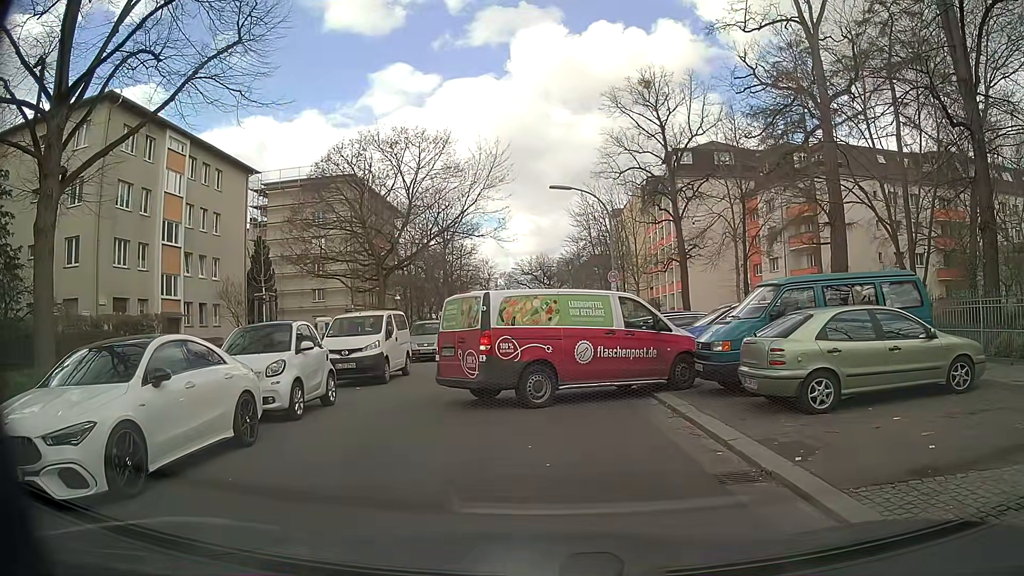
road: residential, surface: asphalt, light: Day
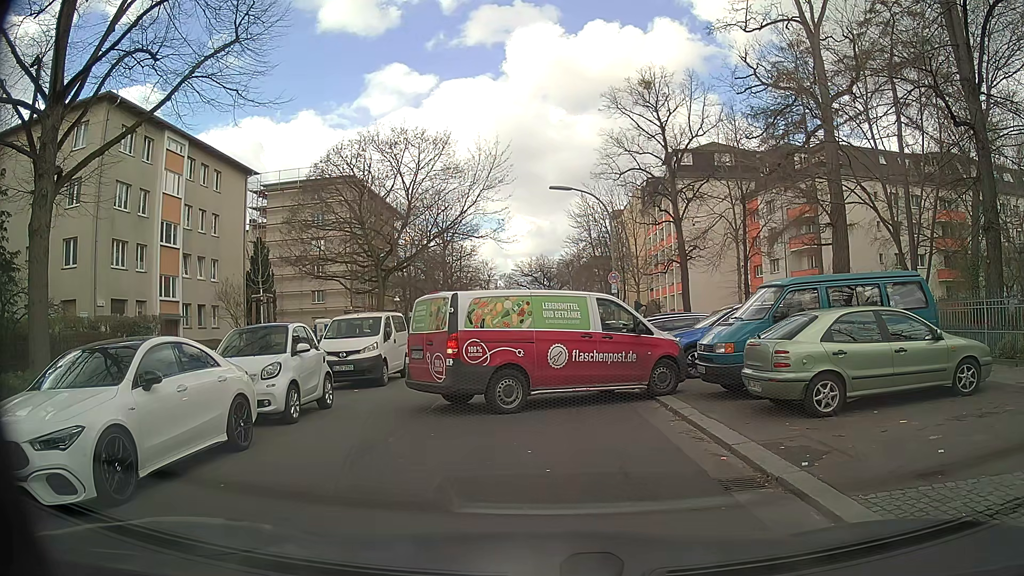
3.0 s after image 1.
(0.0, +0.3) m; 0°
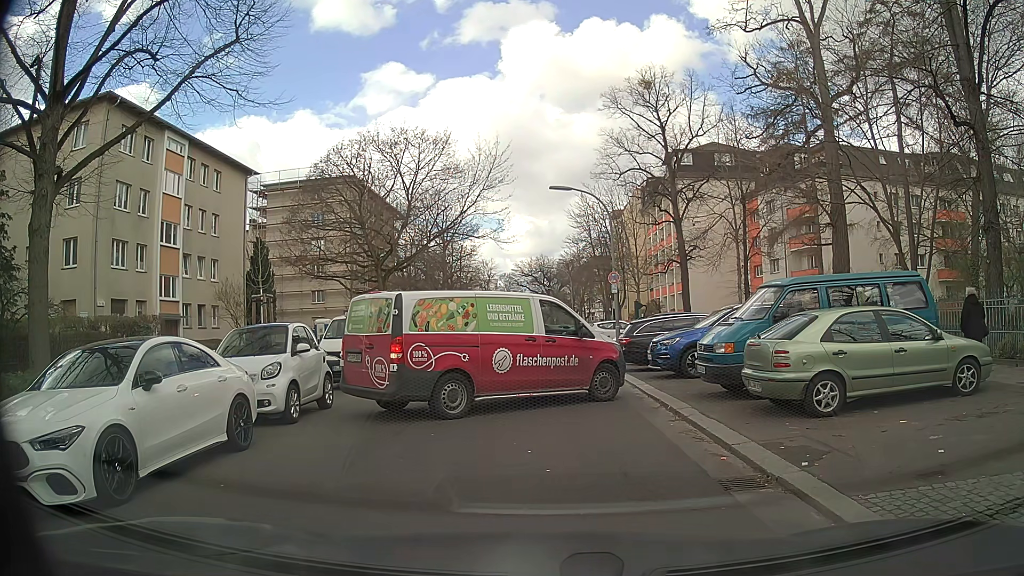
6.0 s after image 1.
(0.0, 0.0) m; 0°
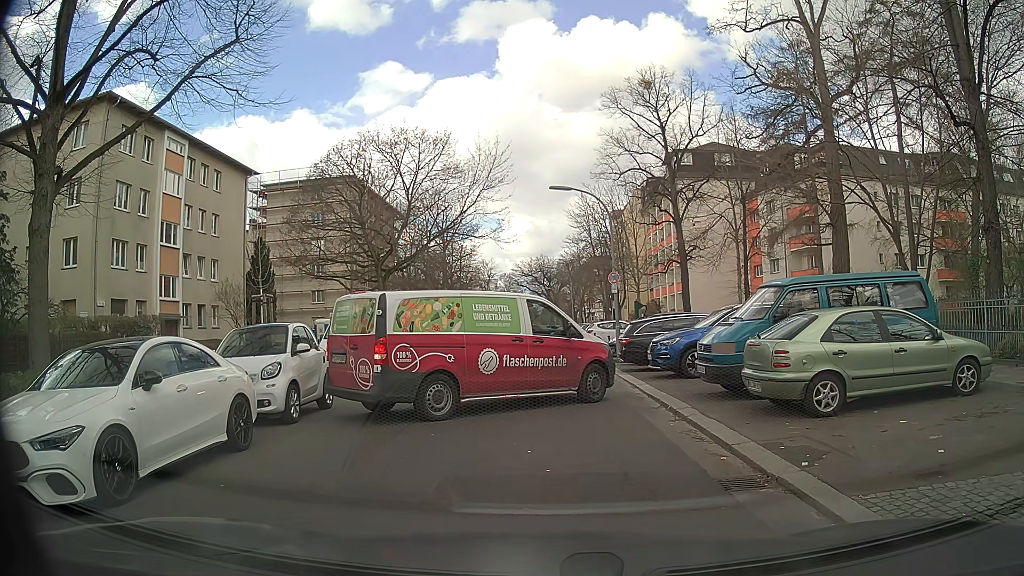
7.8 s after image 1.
(0.0, 0.0) m; 0°
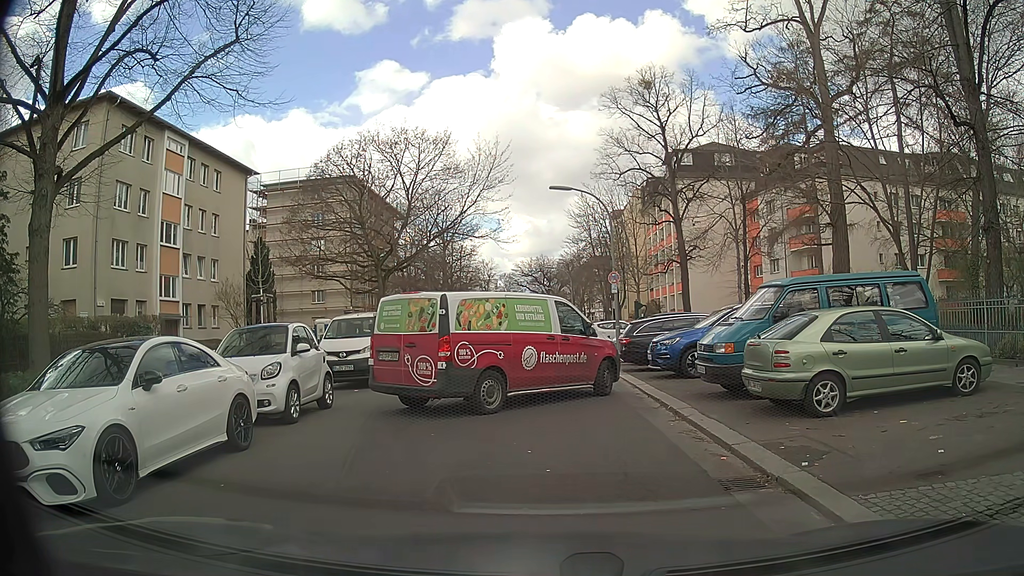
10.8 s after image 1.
(0.0, 0.0) m; 0°
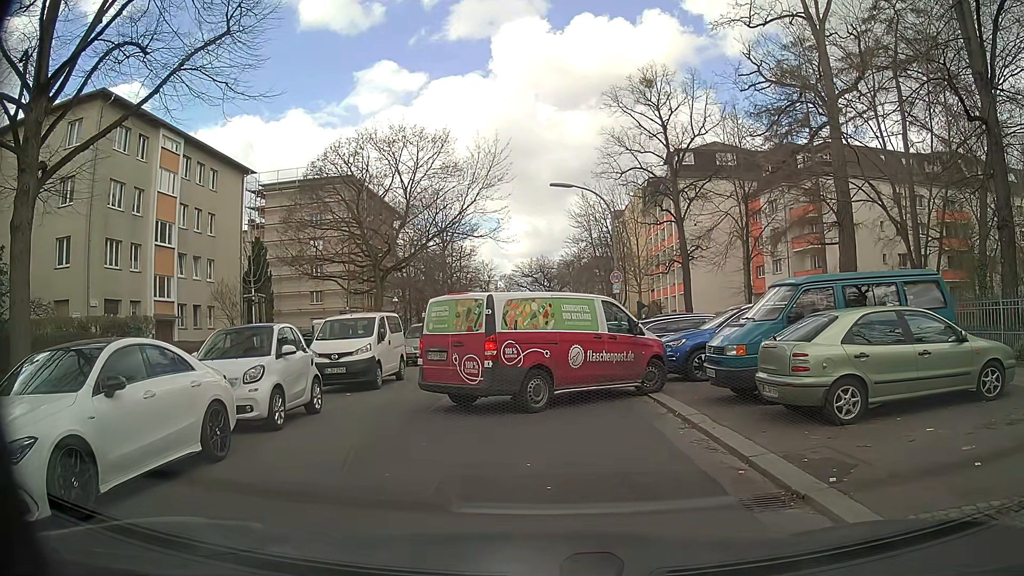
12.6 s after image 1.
(0.0, +0.7) m; 0°
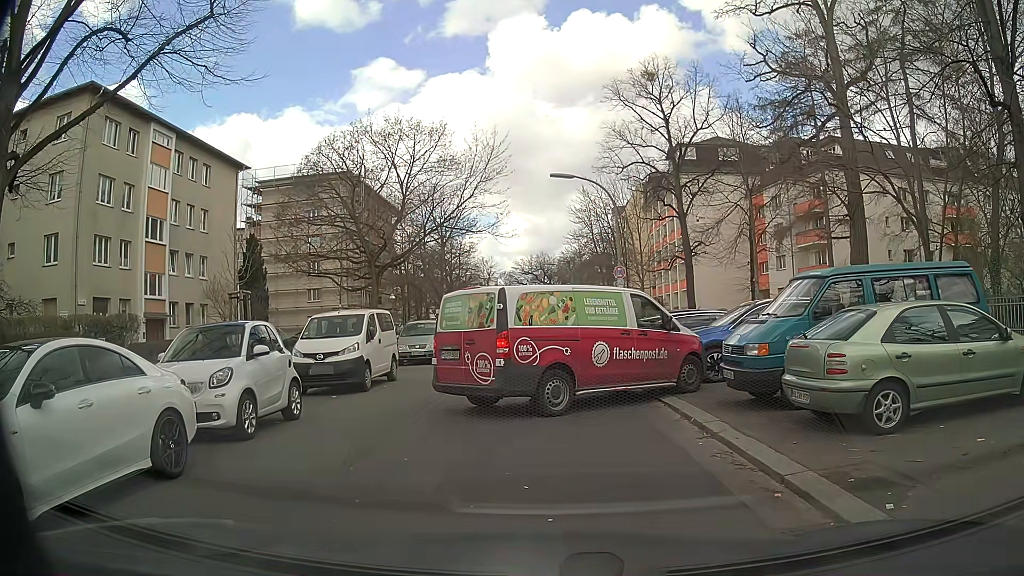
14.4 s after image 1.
(0.0, +1.0) m; 0°
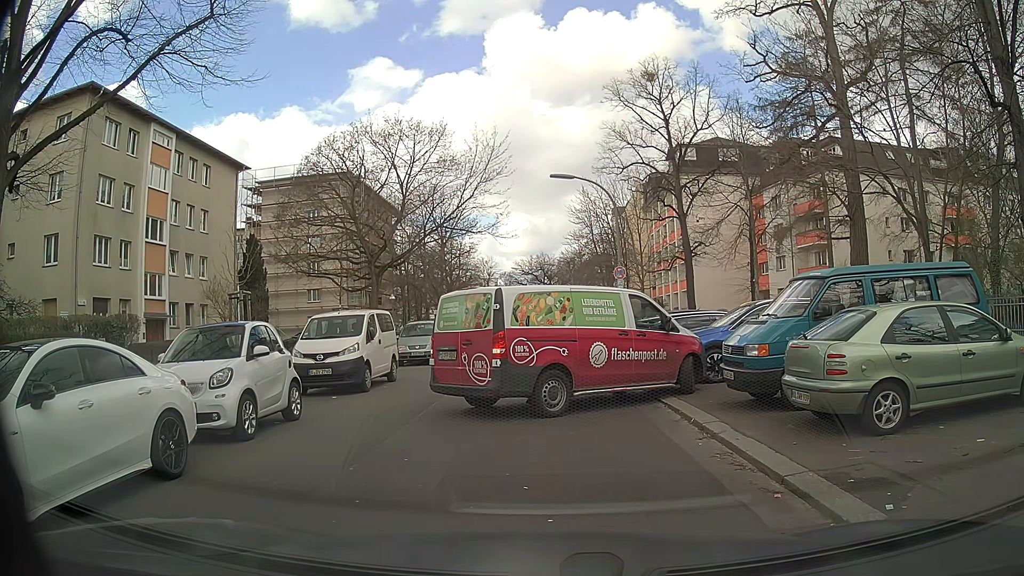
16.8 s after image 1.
(0.0, +0.1) m; 0°
